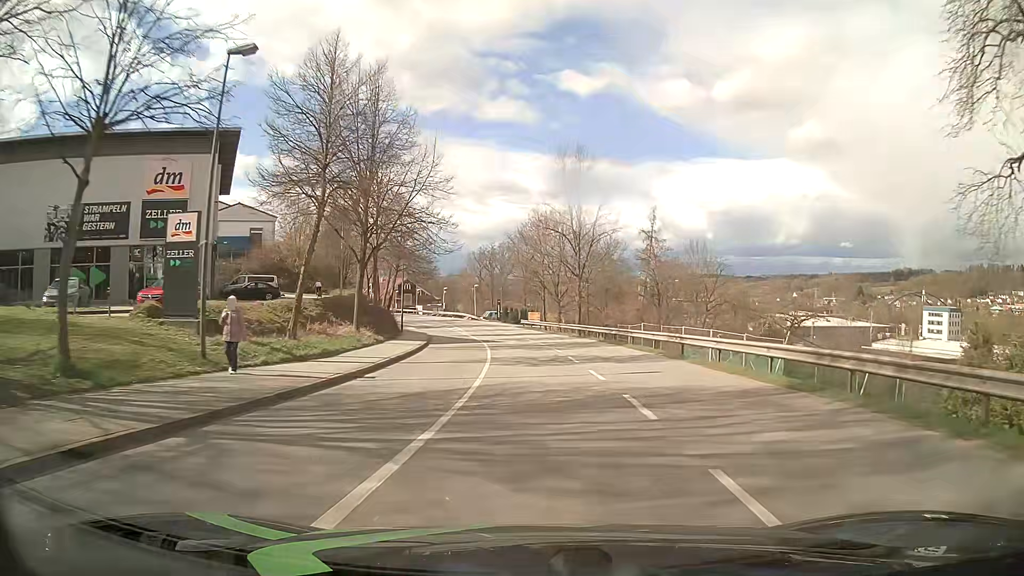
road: tertiary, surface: asphalt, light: Day
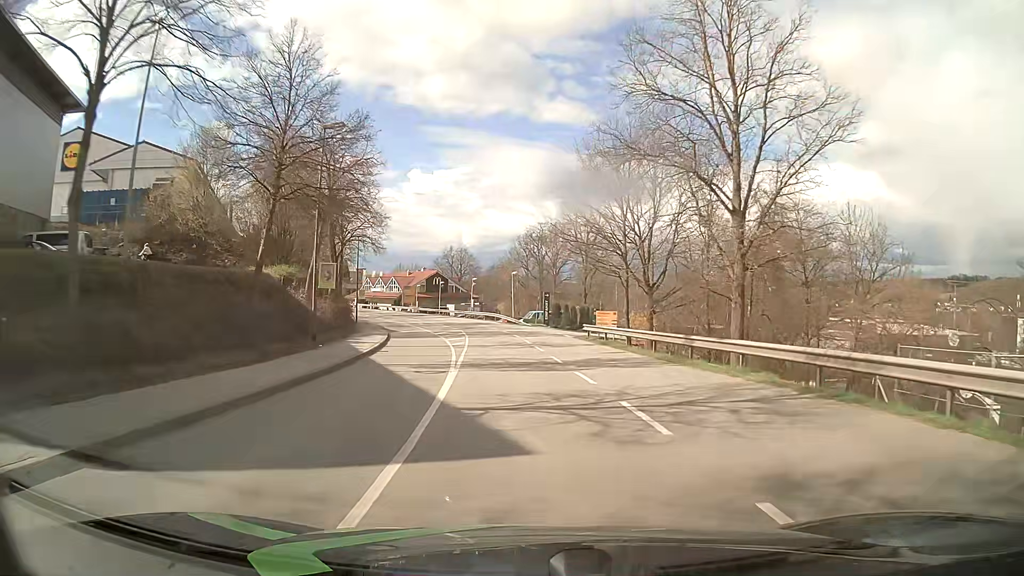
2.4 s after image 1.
(-0.8, +31.0) m; -4°
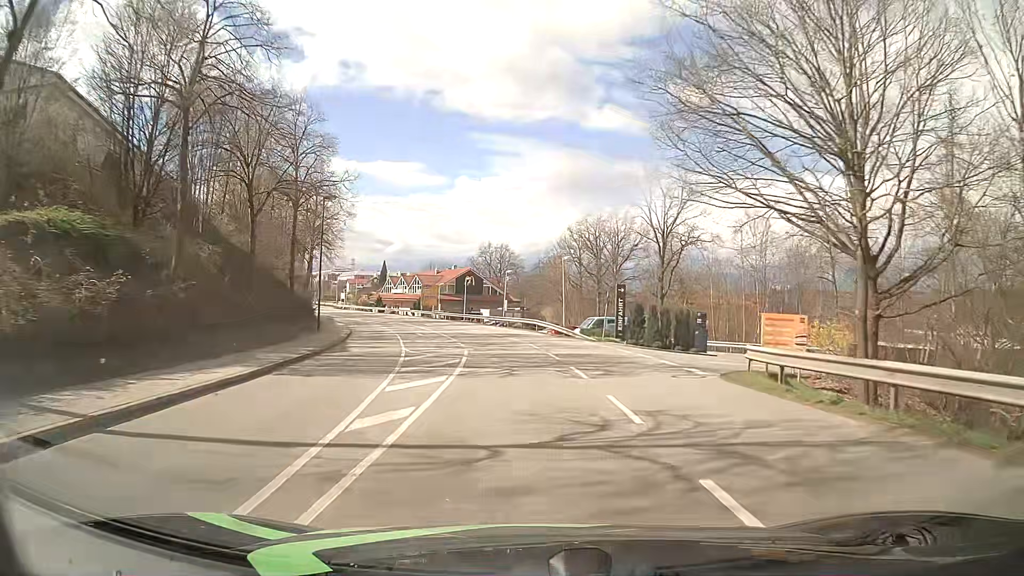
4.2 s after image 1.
(-0.9, +22.9) m; -5°
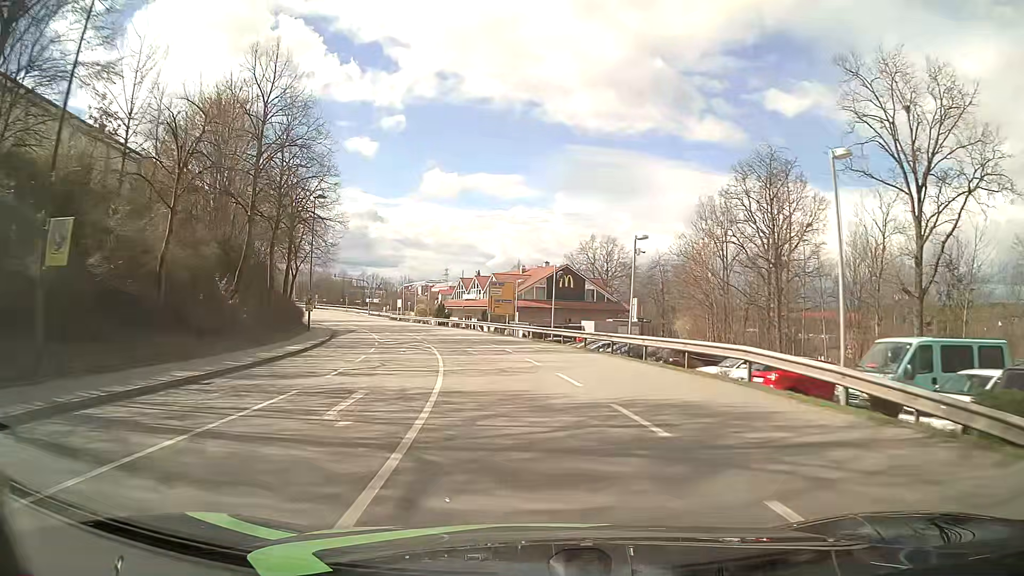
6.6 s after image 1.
(-1.8, +30.2) m; -8°
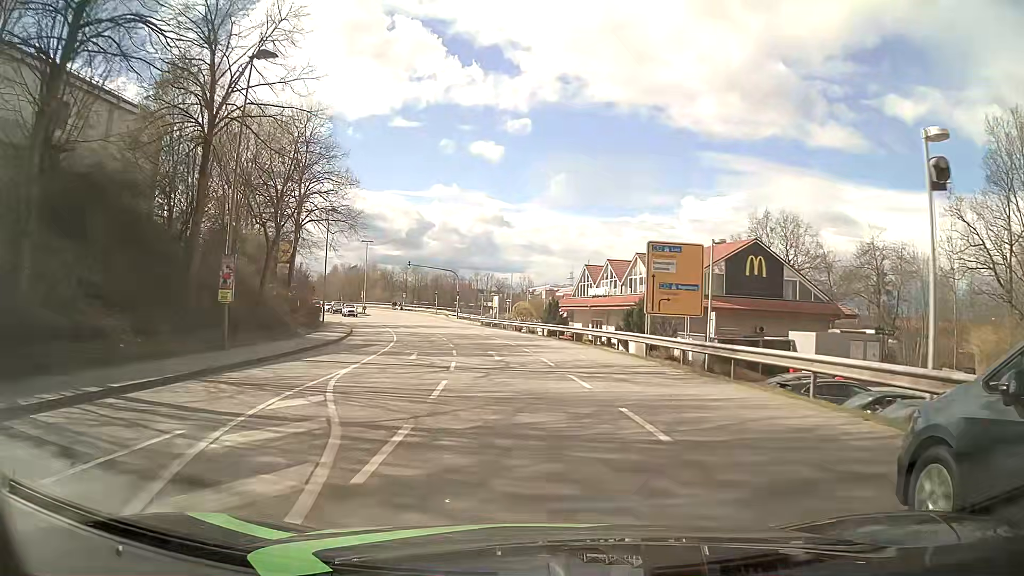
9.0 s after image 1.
(-2.9, +30.0) m; -11°
(0, +10) (-1, +20) (-2, +30) (-4, +40) (-6, +50) (-8, +59) (-11, +69) (-14, +78) (-17, +88) (-21, +97) m
